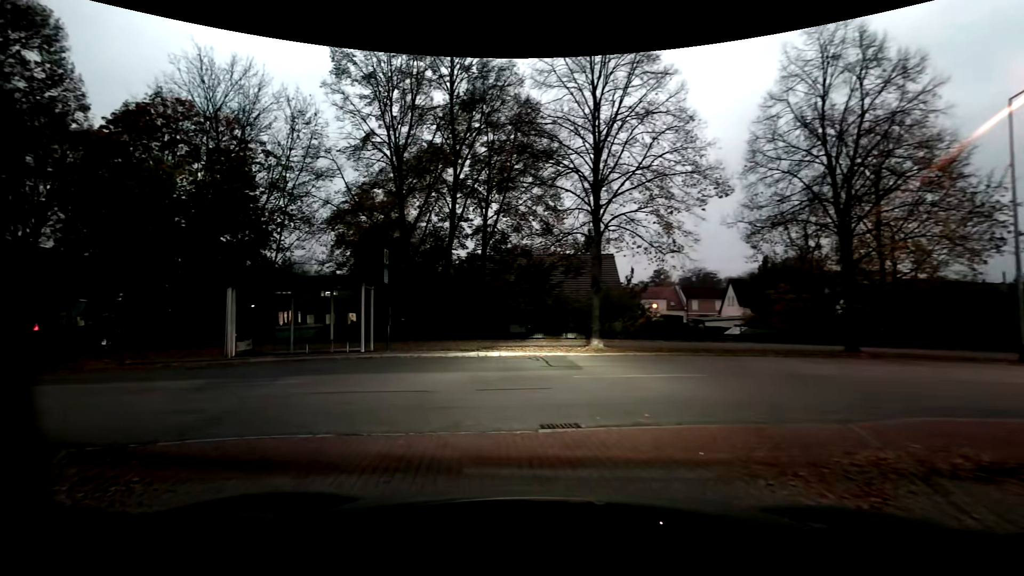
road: residential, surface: asphalt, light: Dusk
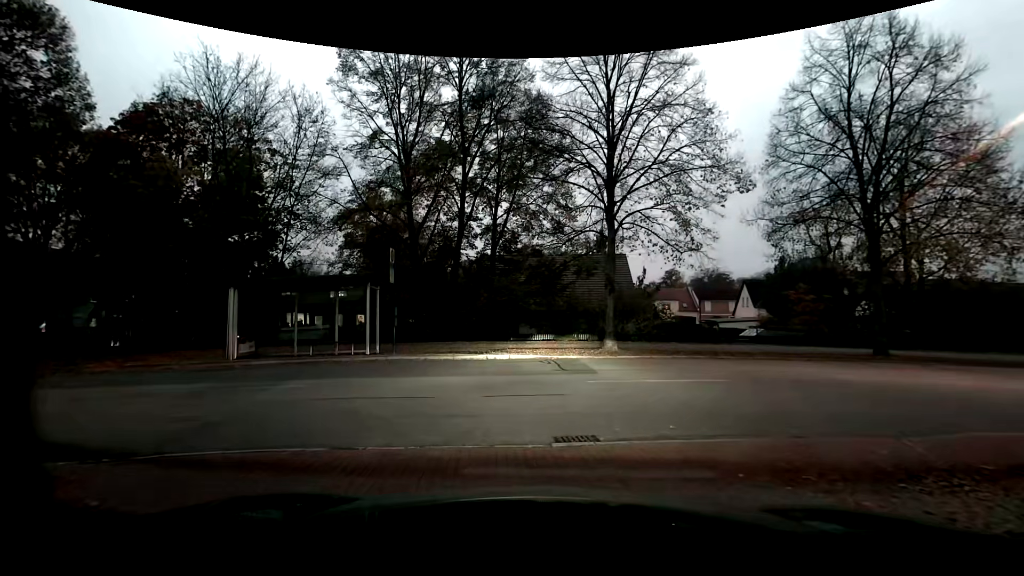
(0.0, +0.6) m; 0°
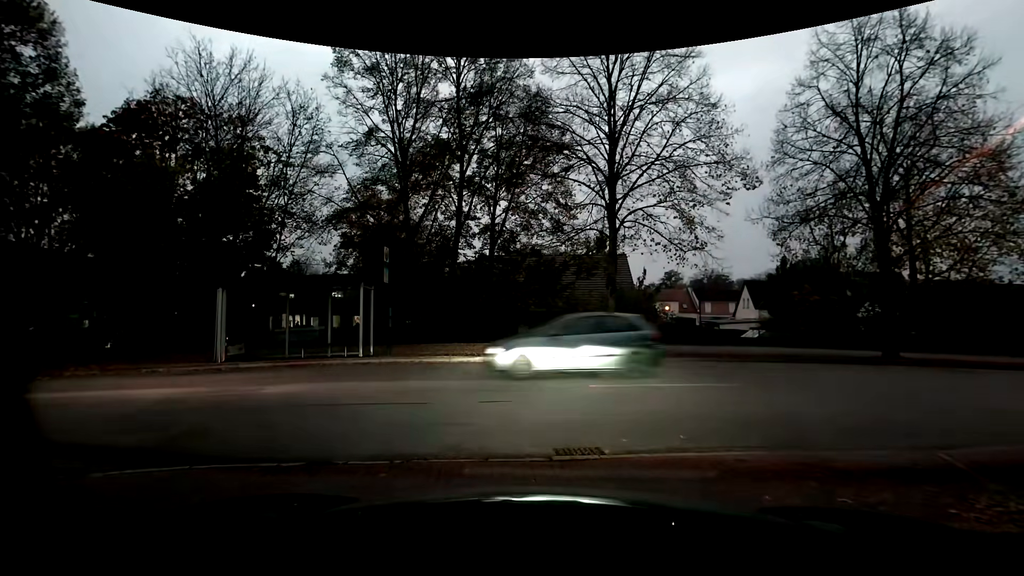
(0.0, +0.5) m; 0°
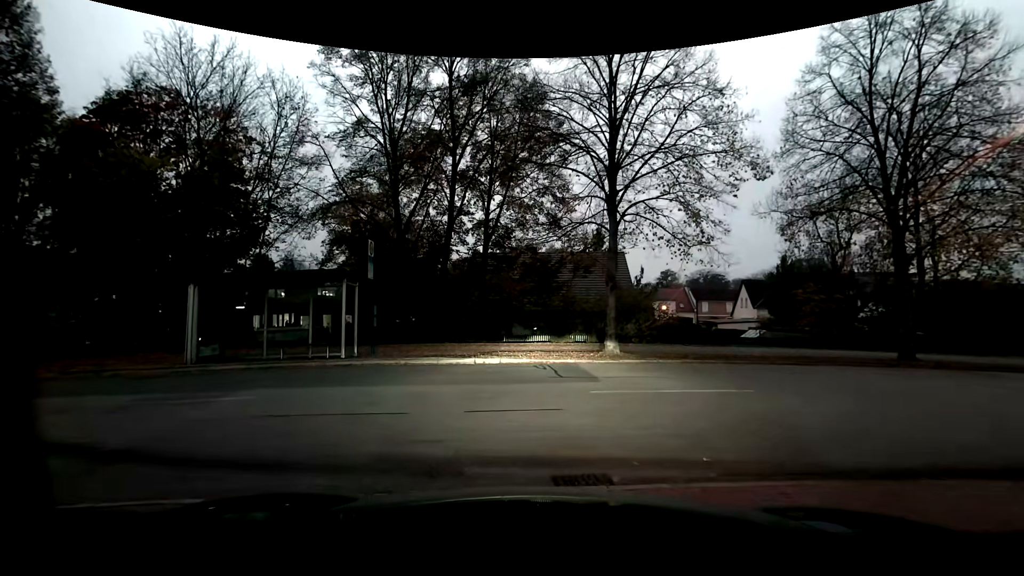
(0.0, +1.1) m; 0°
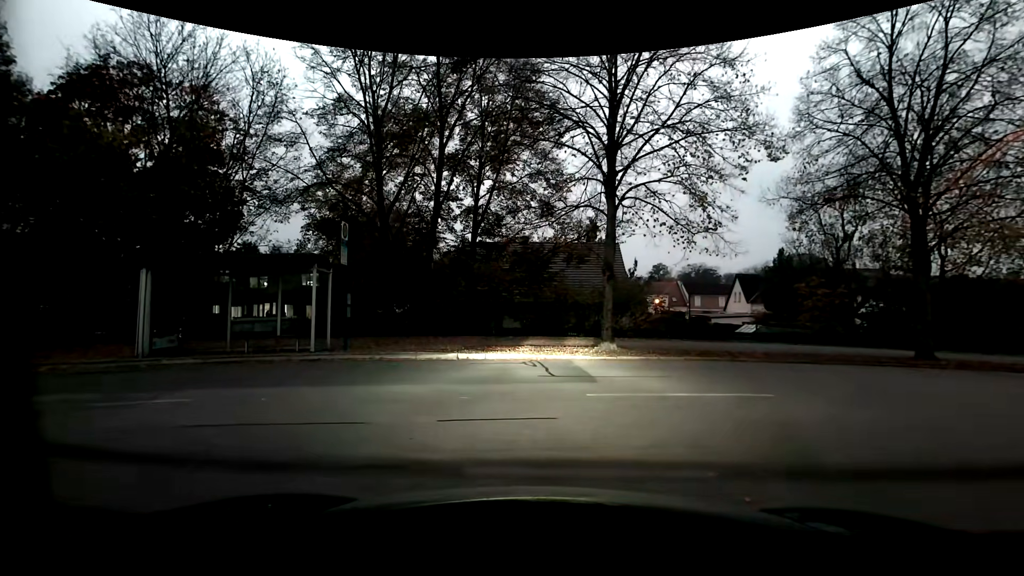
(0.0, +1.2) m; 0°
